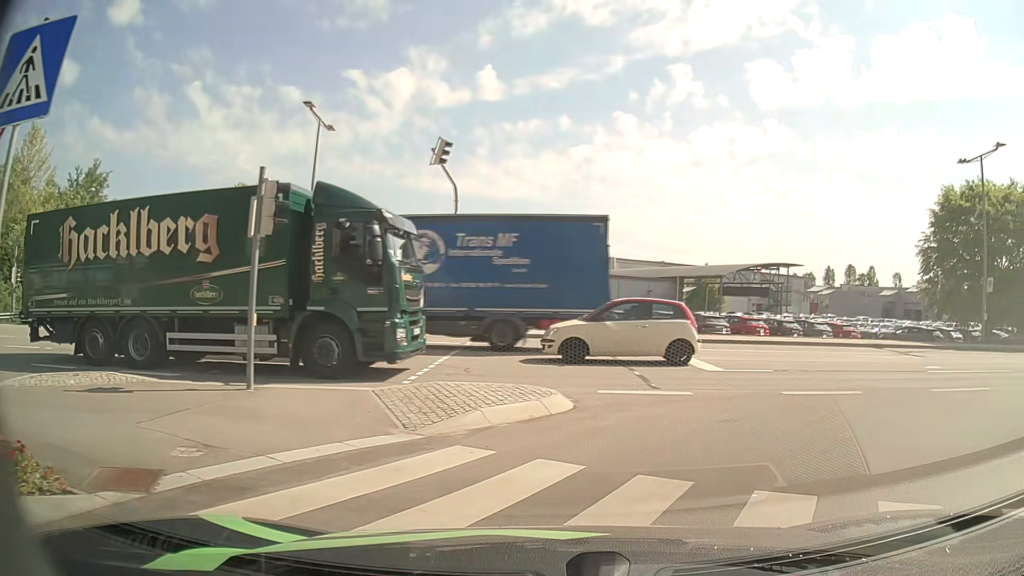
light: Day
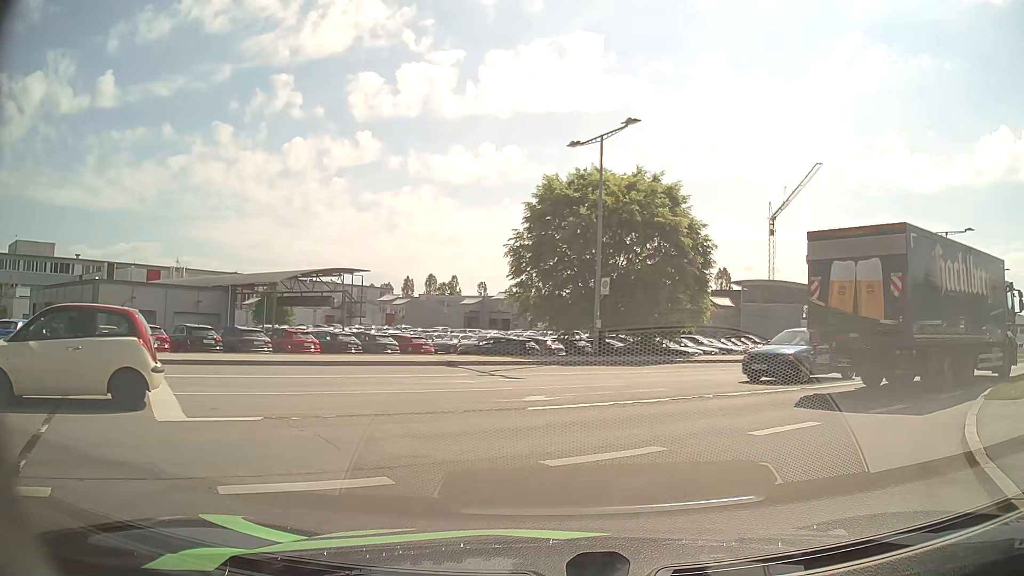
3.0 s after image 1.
(+2.0, +5.7) m; +33°
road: secondary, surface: asphalt
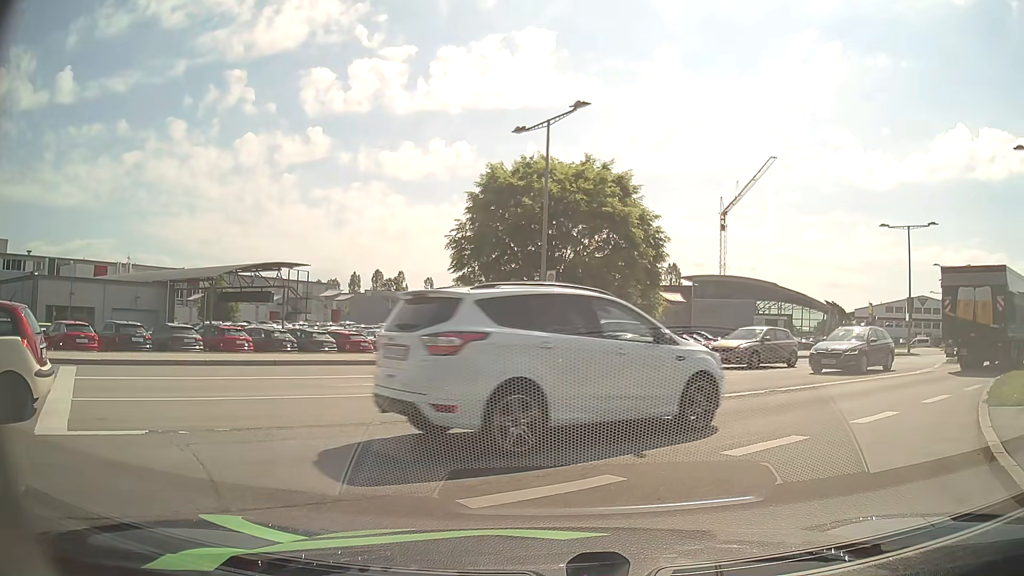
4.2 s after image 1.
(+0.1, +1.5) m; +2°
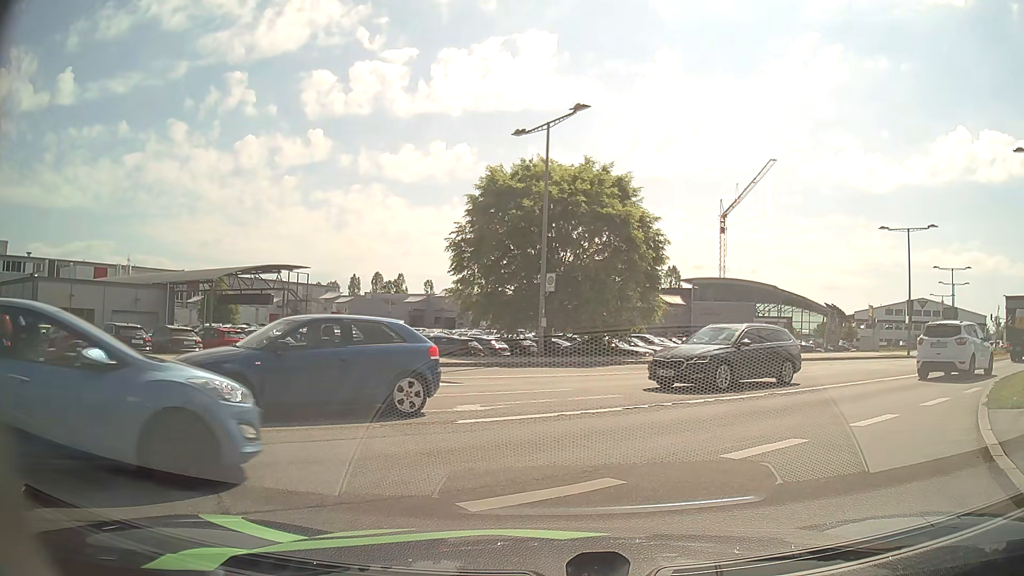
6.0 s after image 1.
(0.0, +0.1) m; 0°
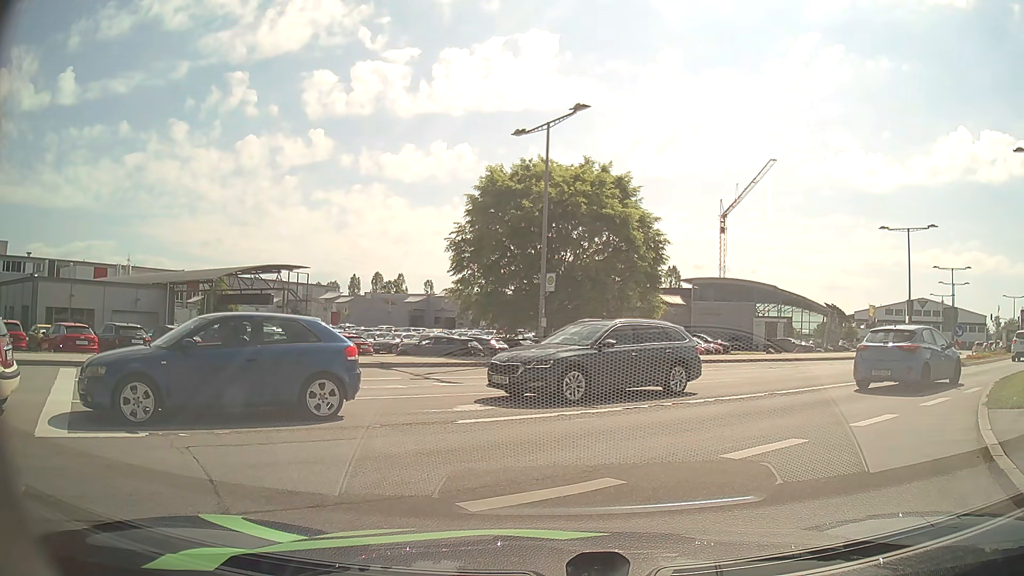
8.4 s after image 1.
(0.0, 0.0) m; 0°
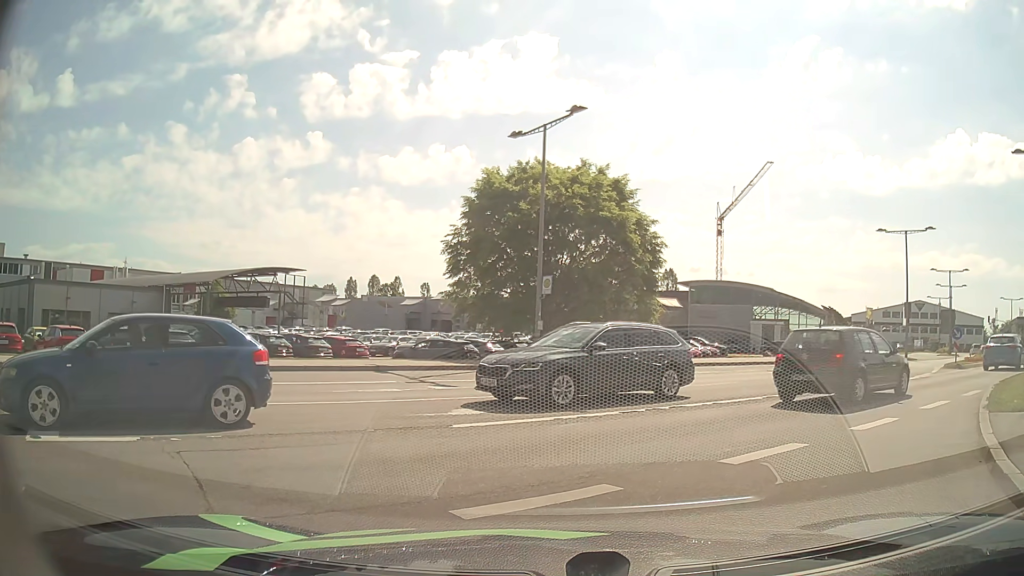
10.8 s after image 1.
(0.0, +0.1) m; 0°
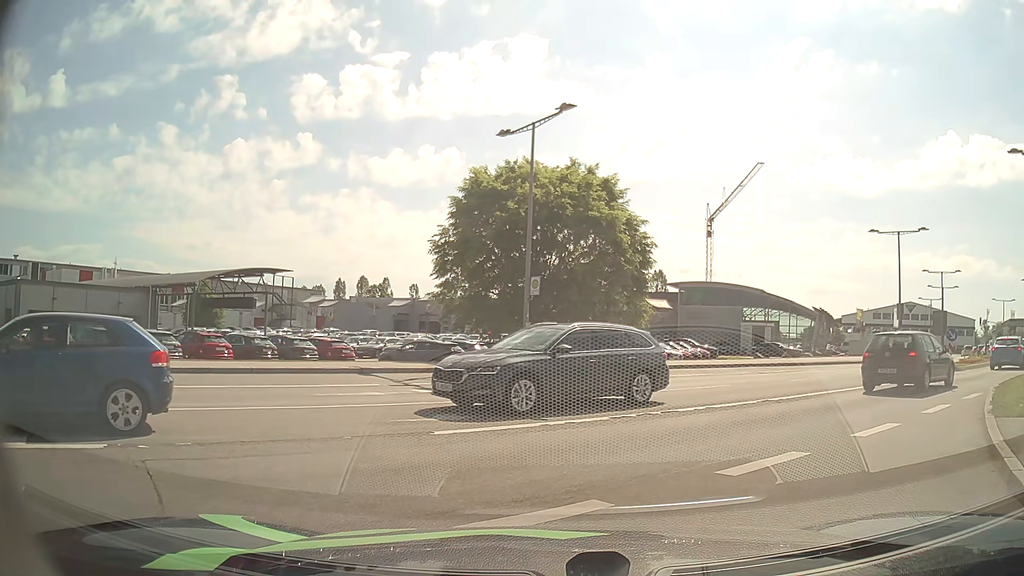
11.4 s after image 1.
(0.0, +0.5) m; 0°
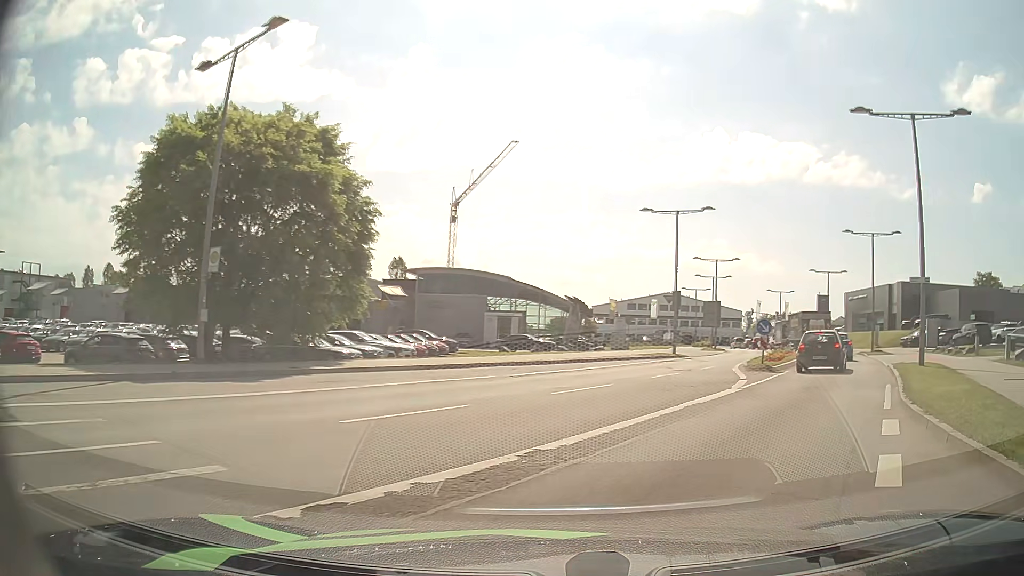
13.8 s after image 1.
(+1.6, +6.5) m; +26°
